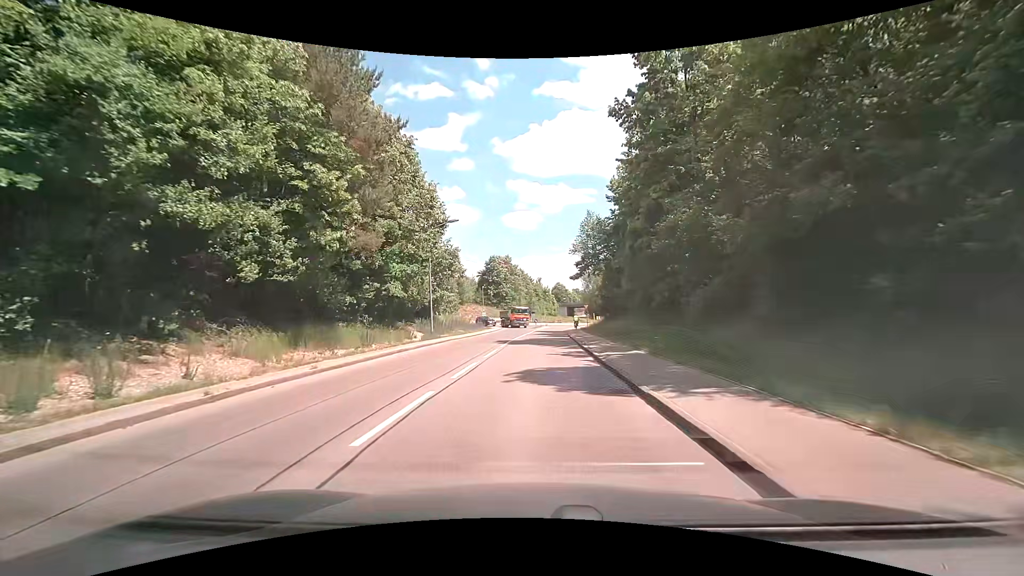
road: tertiary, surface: asphalt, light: Day
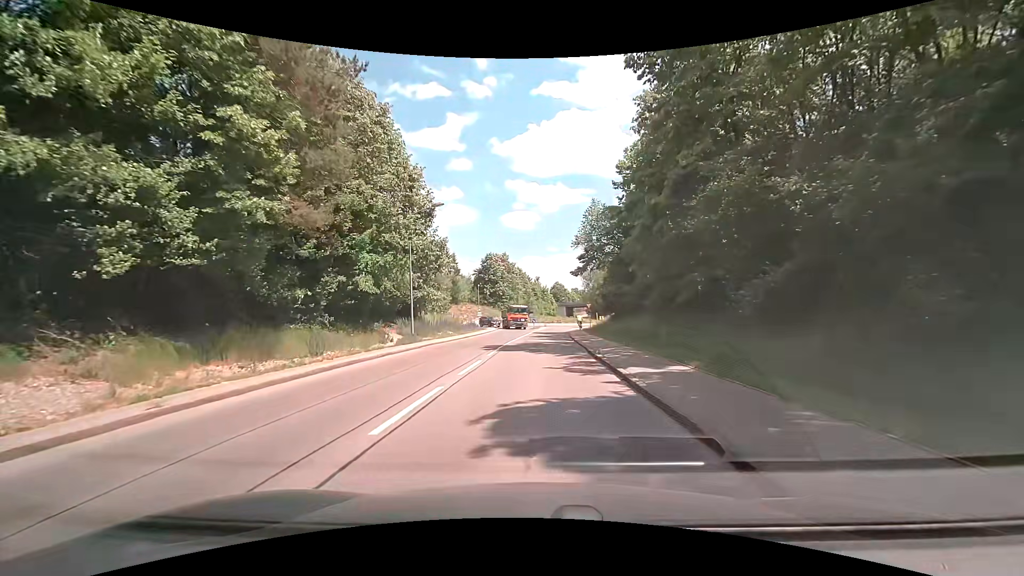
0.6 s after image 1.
(0.0, +5.4) m; 0°
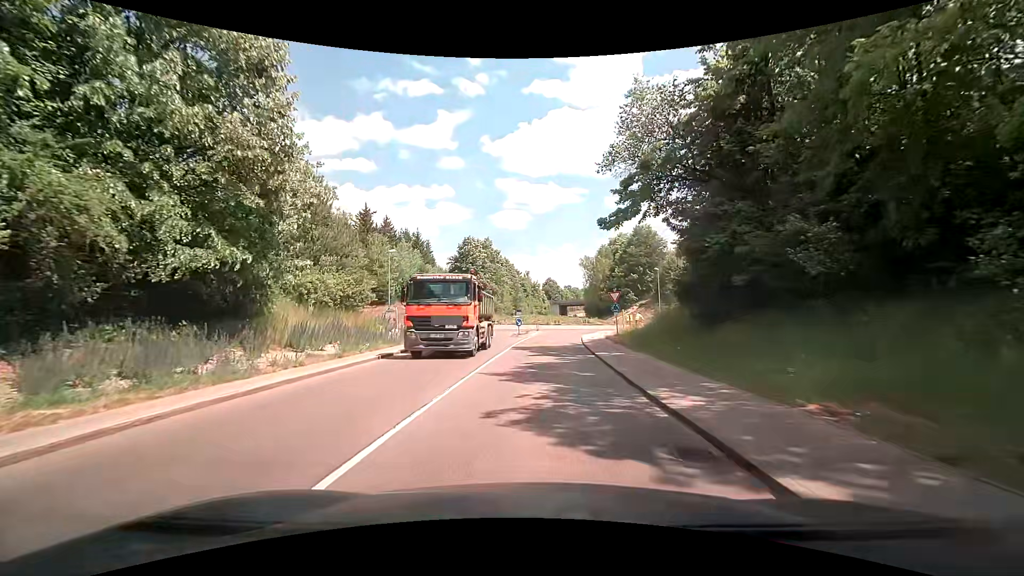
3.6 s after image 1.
(+0.2, +25.1) m; +1°
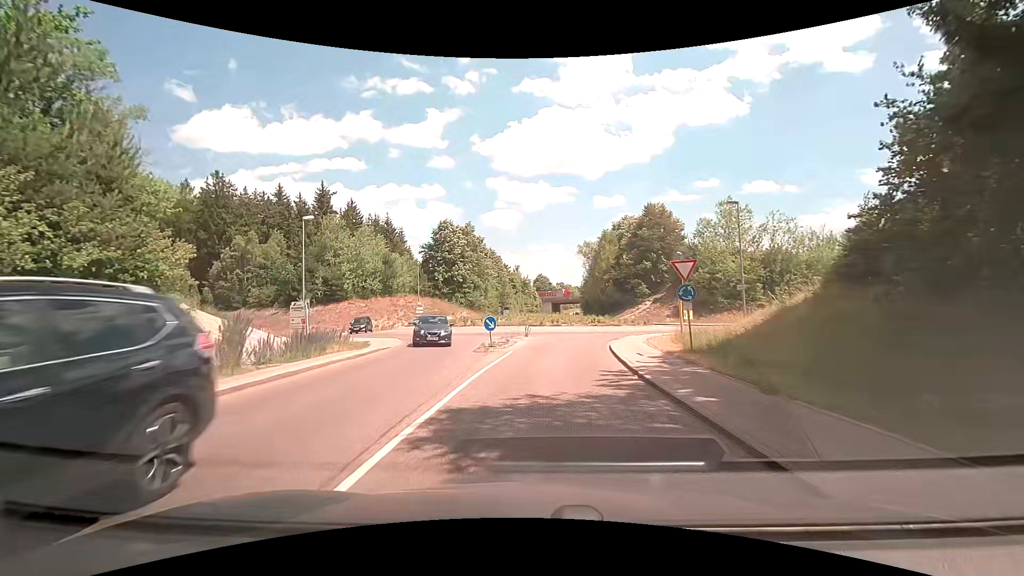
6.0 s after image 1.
(+0.2, +17.2) m; +1°
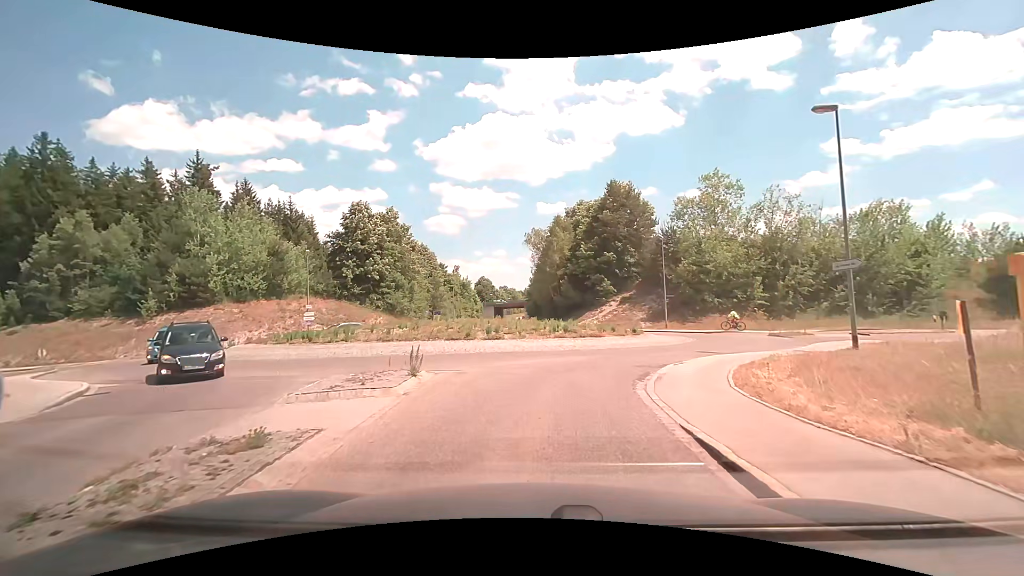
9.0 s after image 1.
(+0.7, +16.9) m; +7°
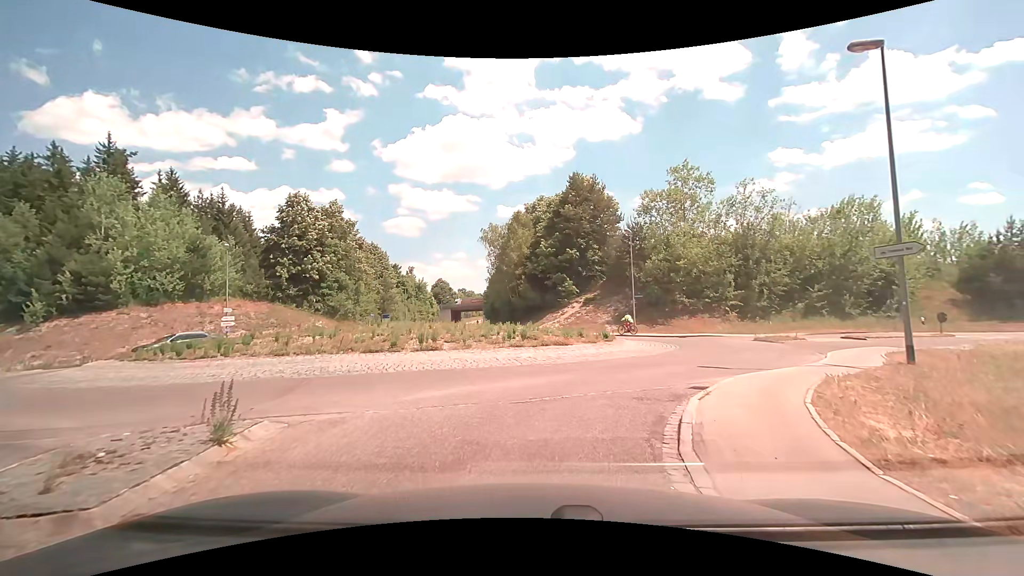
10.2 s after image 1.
(+0.2, +5.1) m; +4°
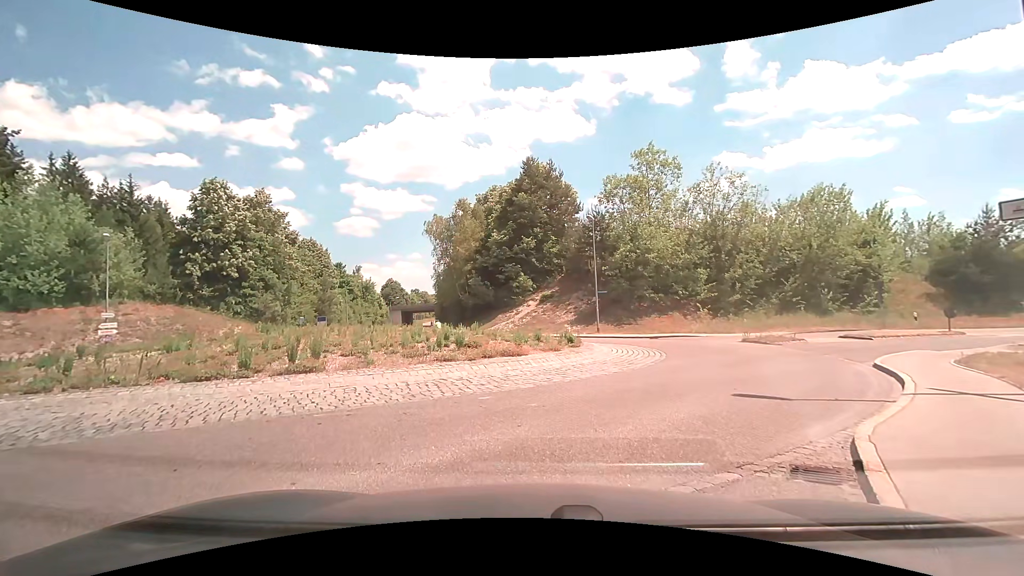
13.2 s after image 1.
(+0.3, +5.4) m; +8°
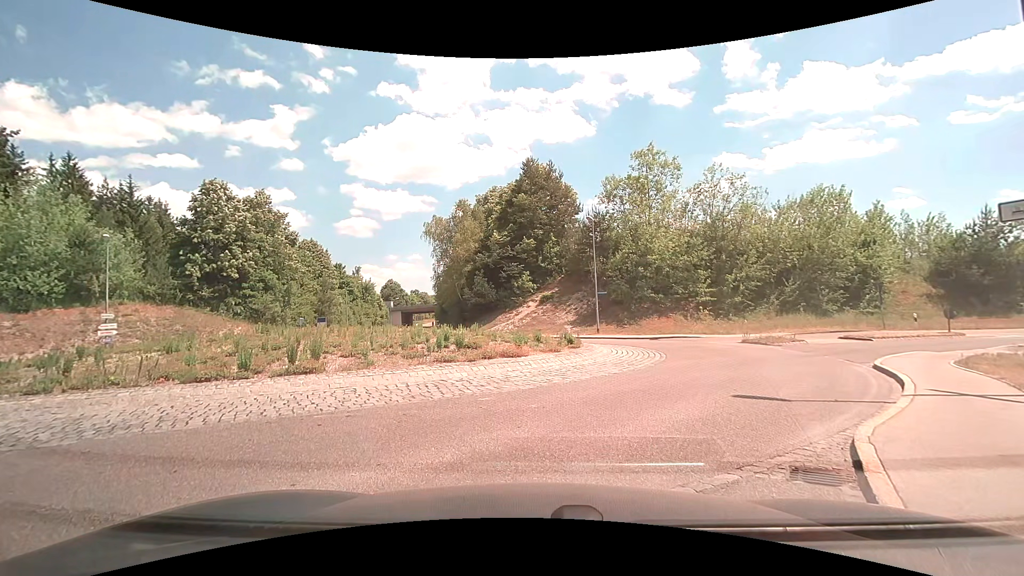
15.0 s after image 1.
(0.0, +0.1) m; 0°
(+1, +10) (+4, +19) (+4, +29) (-3, +36) (-11, +42) (-16, +50) (-19, +60) (-22, +69) (-25, +79) (-27, +89) m
